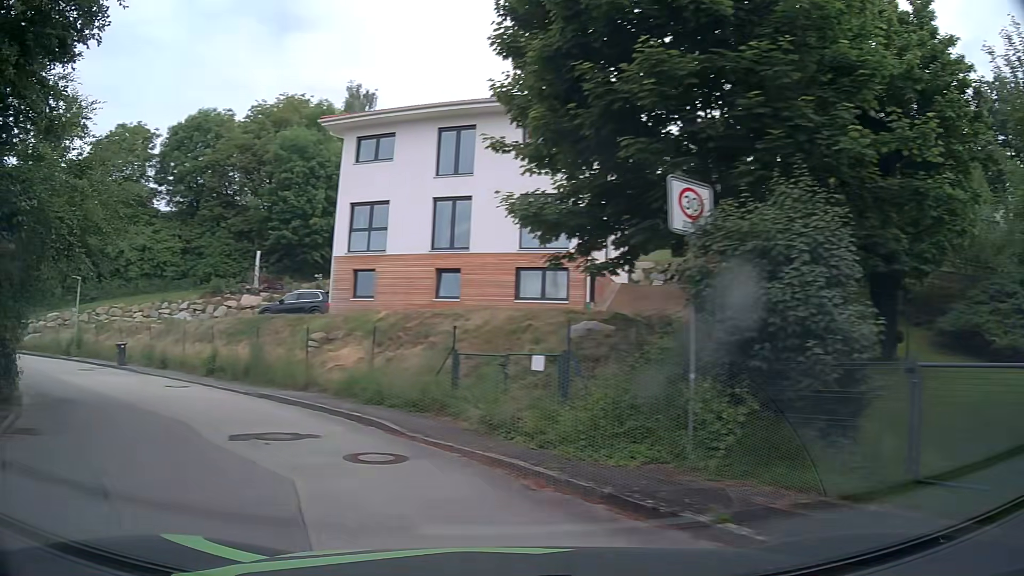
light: Day
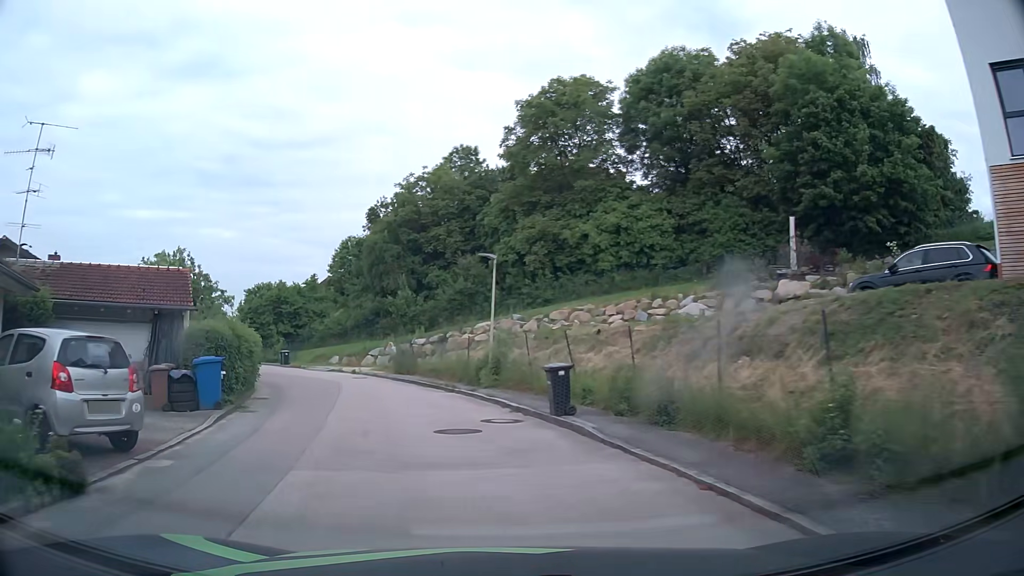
(-6.7, +14.6) m; -41°
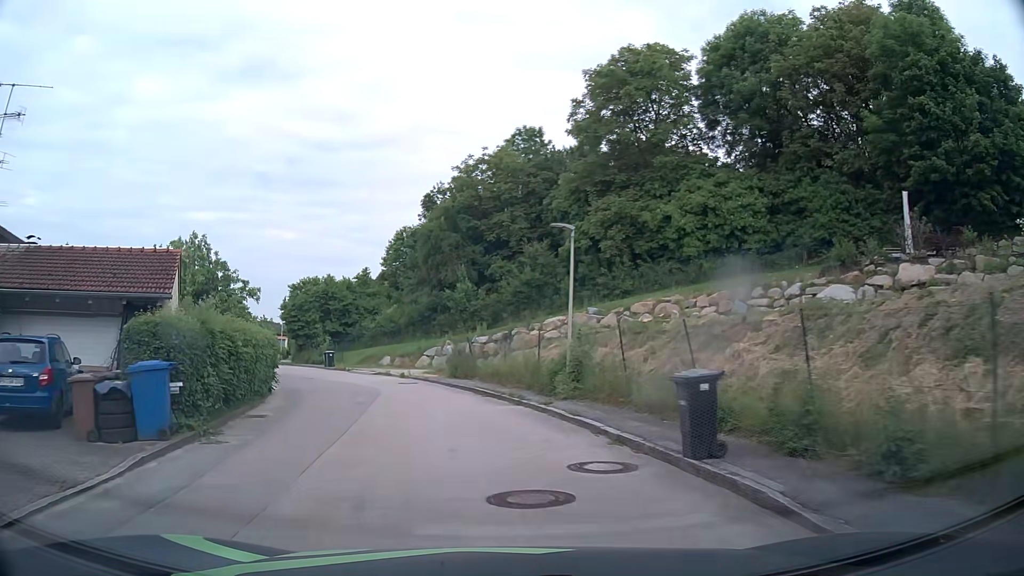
(-0.3, +5.1) m; -6°
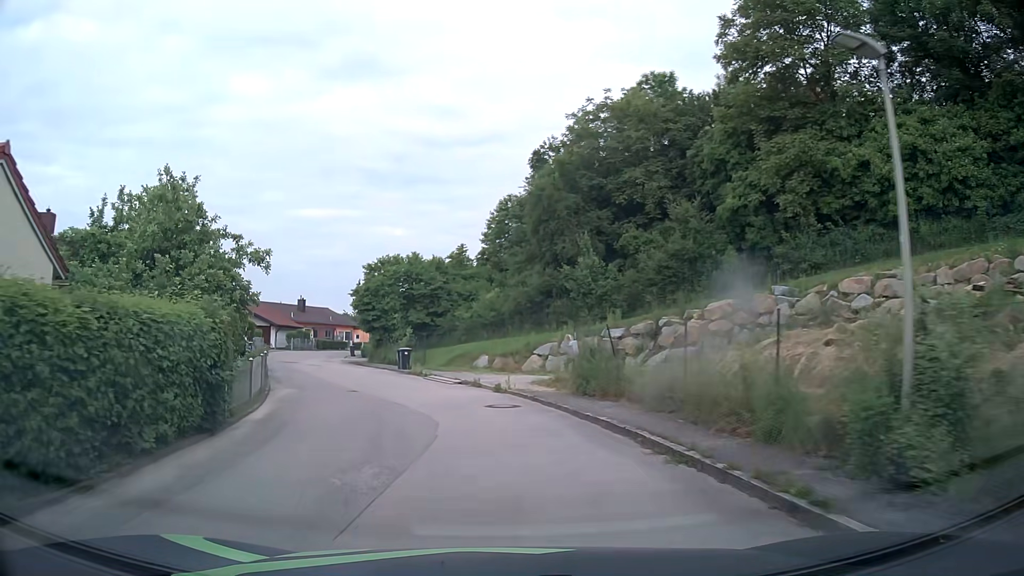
(-1.0, +10.9) m; -10°
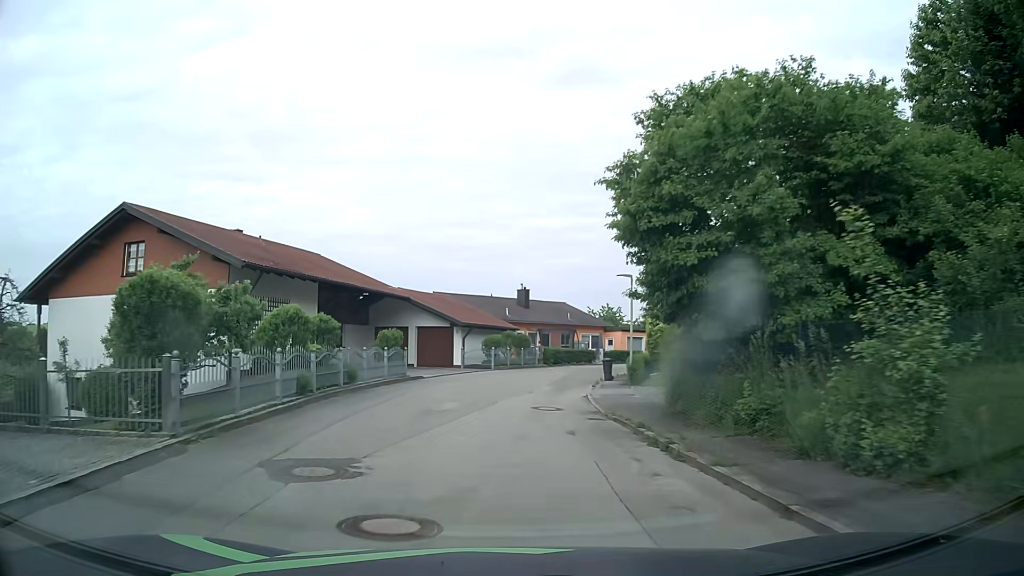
(-6.4, +29.2) m; -21°
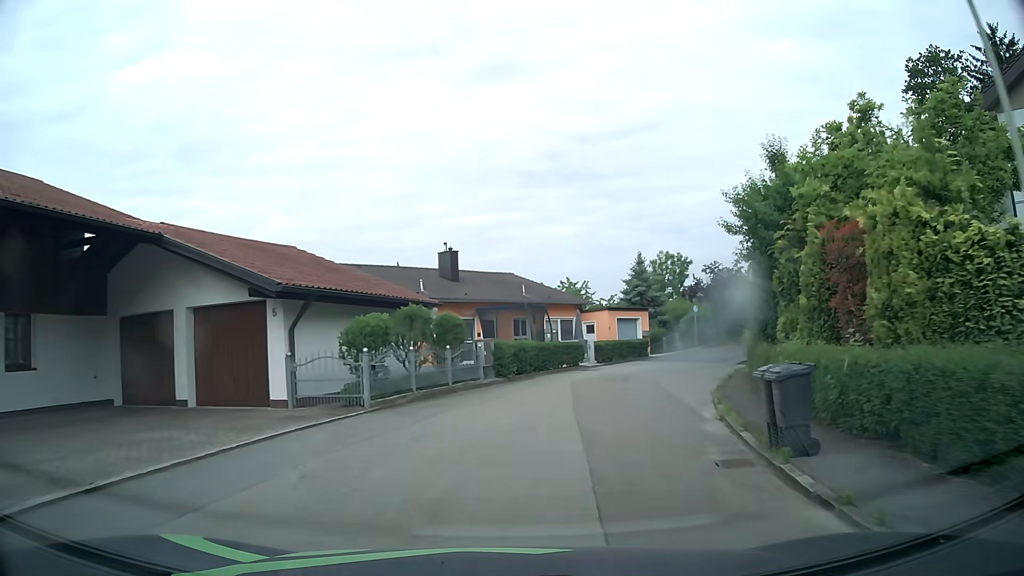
(+0.4, +22.3) m; +6°
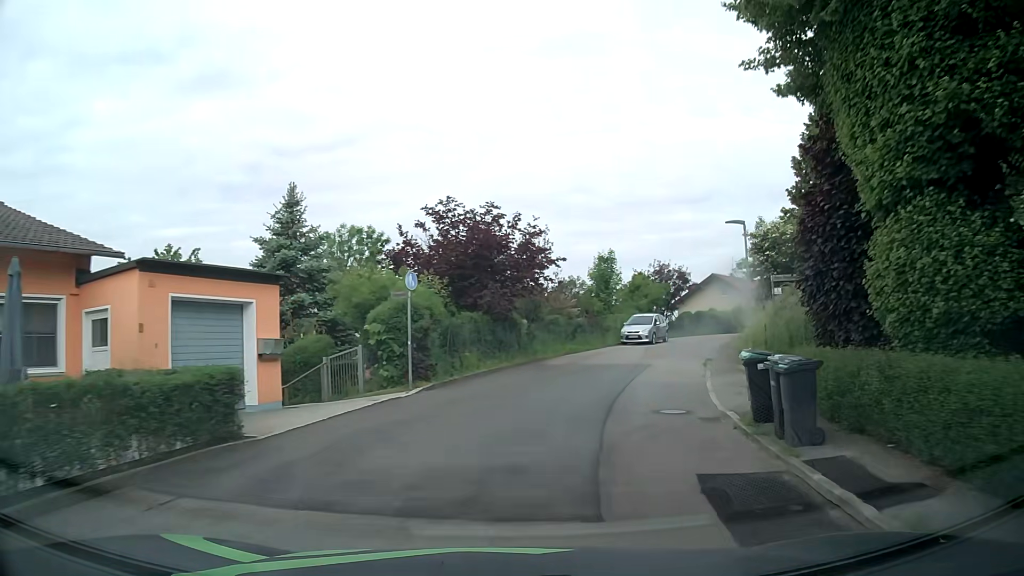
(+5.7, +25.6) m; +26°
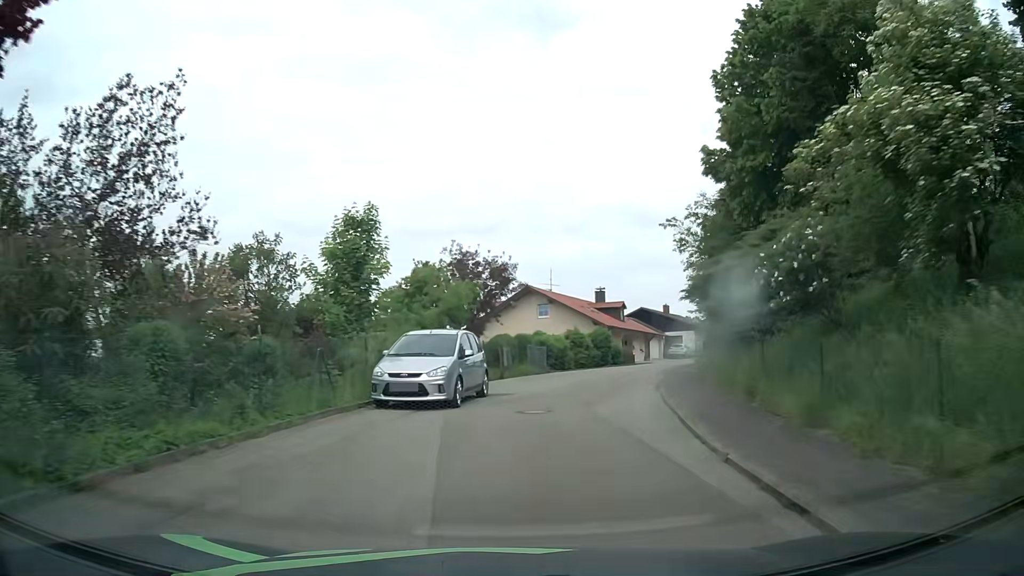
(+3.7, +21.6) m; +18°
(0, +10) (+2, +20) (+4, +30) (+7, +39) (+11, +48) (+16, +57) (+21, +66) (+27, +74) (+34, +81) (+41, +88) m
